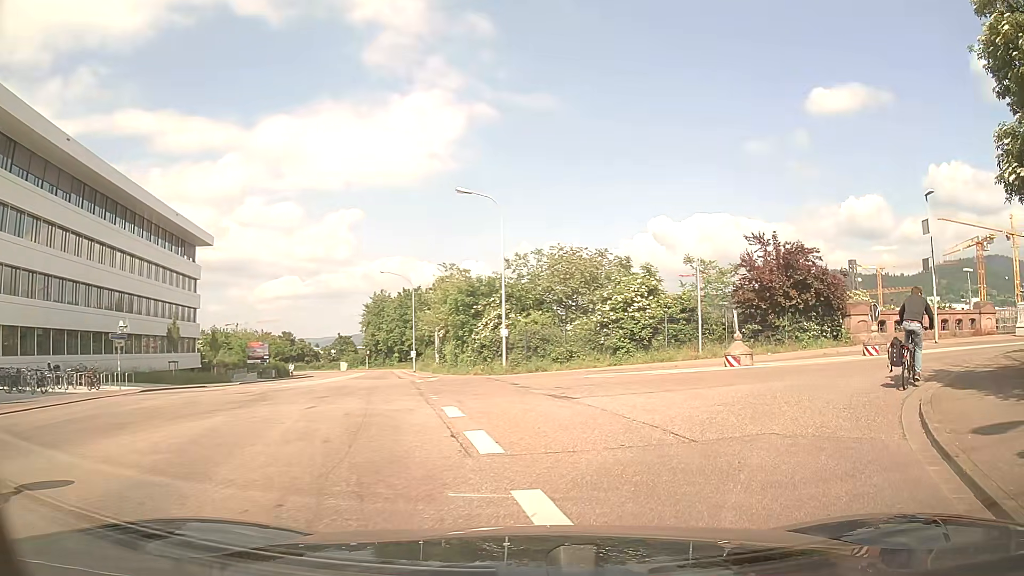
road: unclassified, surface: asphalt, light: Day
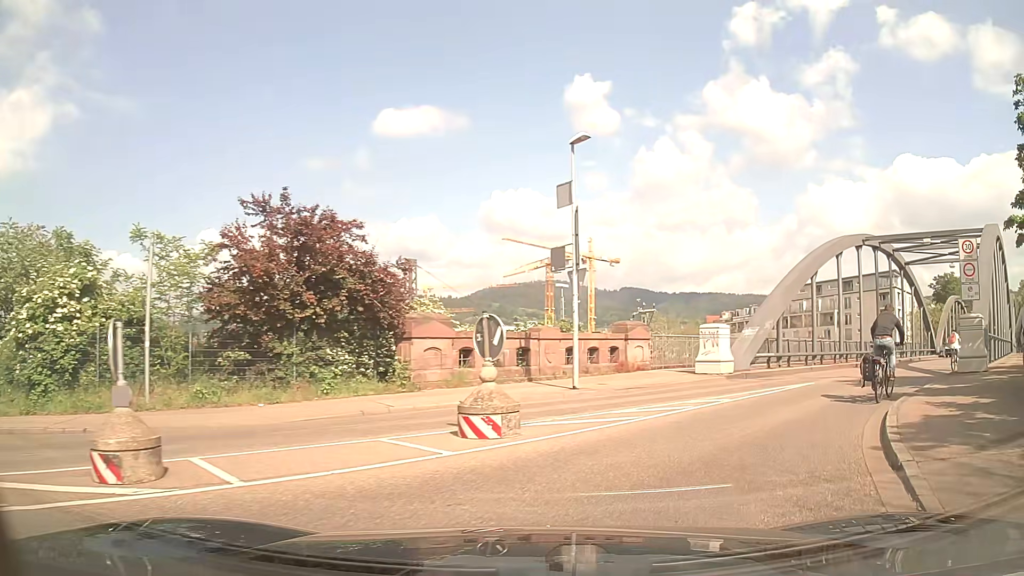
(+4.1, +11.5) m; +39°
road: residential
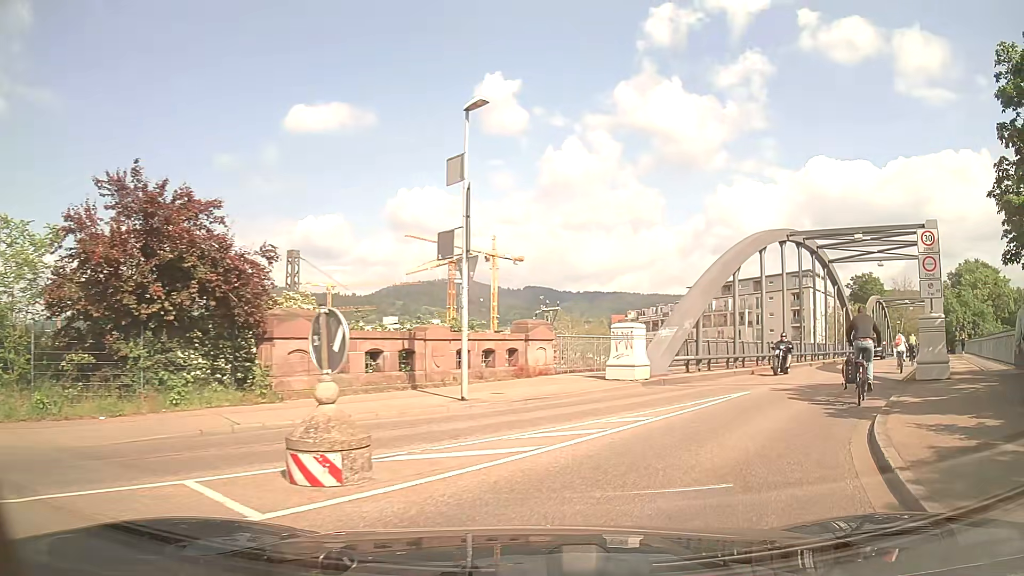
(+0.2, +2.6) m; +8°
(+3, +9) (+8, +18) (+14, +26) (+20, +34) (+26, +42) (+31, +50) (+36, +59) (+42, +67) (+48, +75) (+55, +82) m
